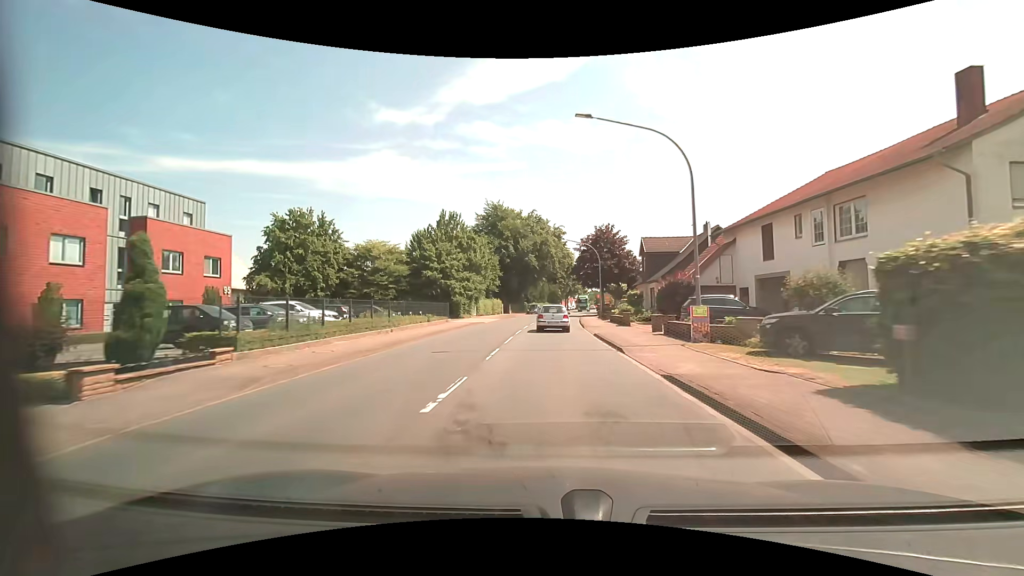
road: primary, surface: asphalt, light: Day
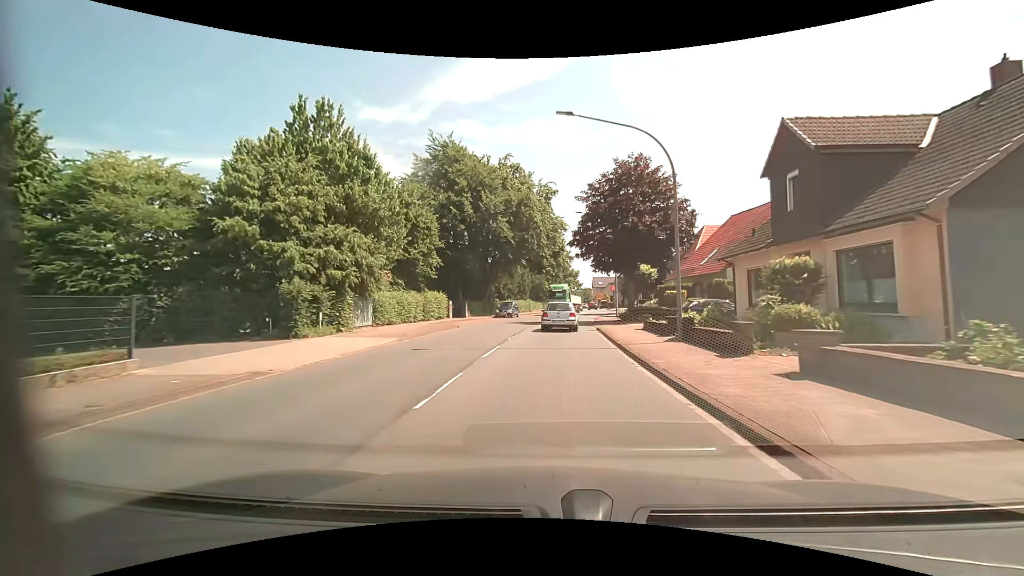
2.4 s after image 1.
(+0.4, +30.3) m; +2°
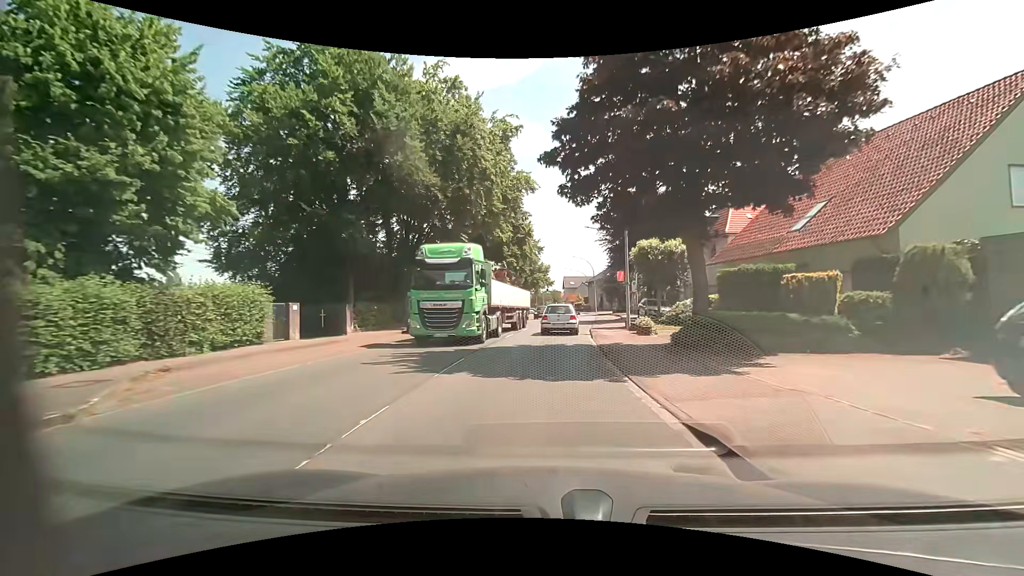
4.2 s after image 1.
(+0.7, +21.2) m; +4°
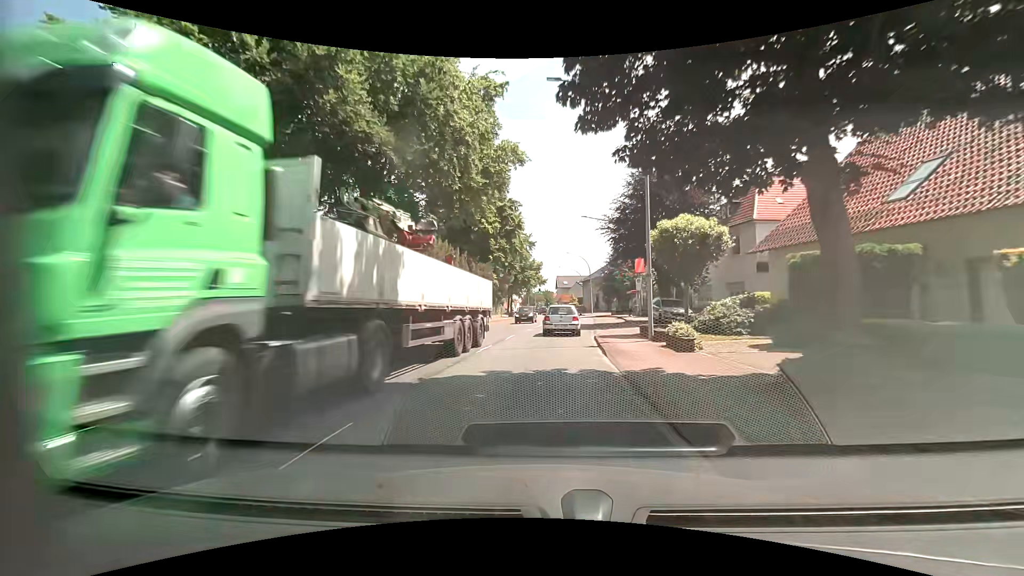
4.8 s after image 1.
(0.0, +6.9) m; +1°
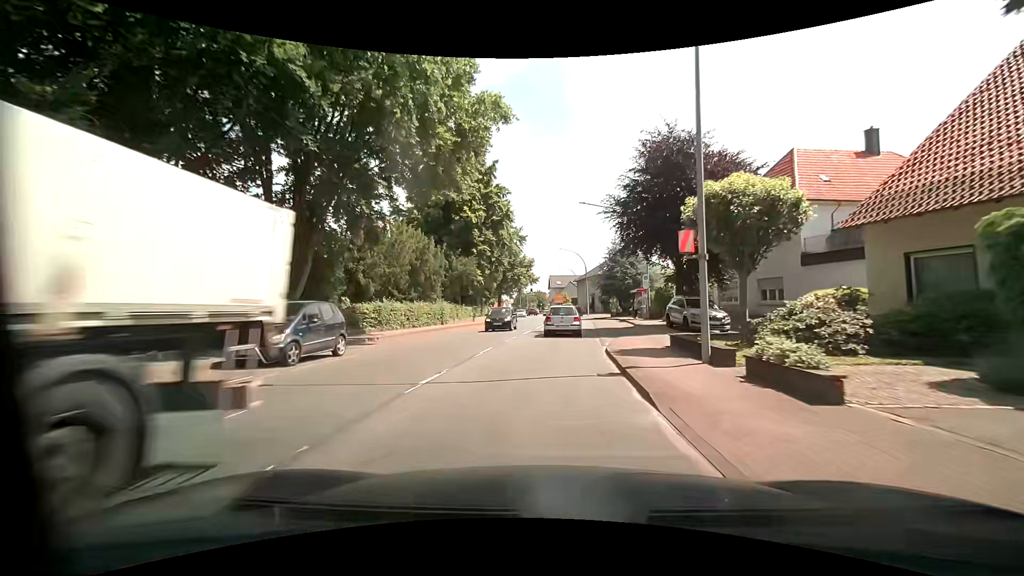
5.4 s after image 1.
(0.0, +6.8) m; 0°
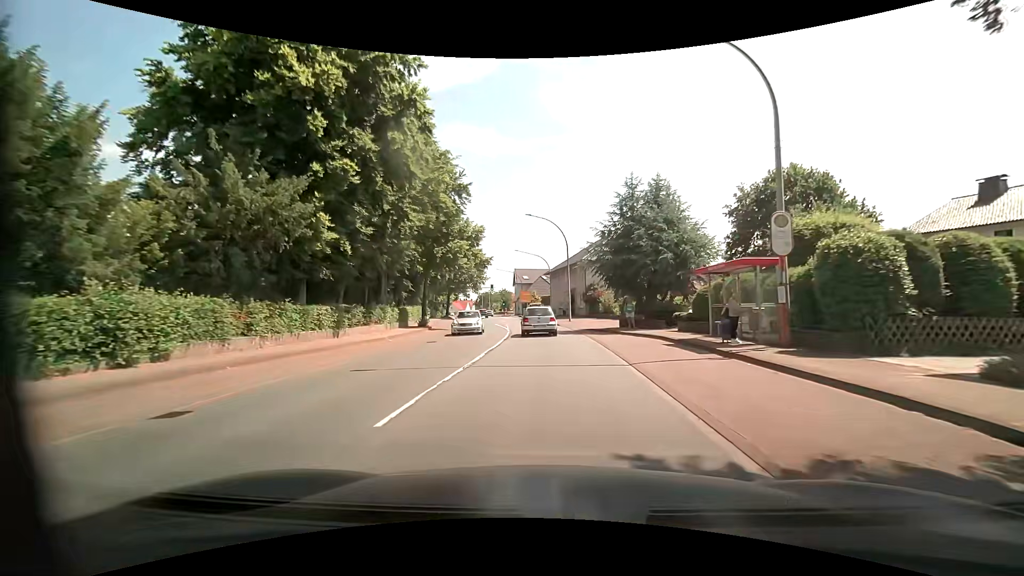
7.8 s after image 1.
(+1.0, +27.0) m; +4°
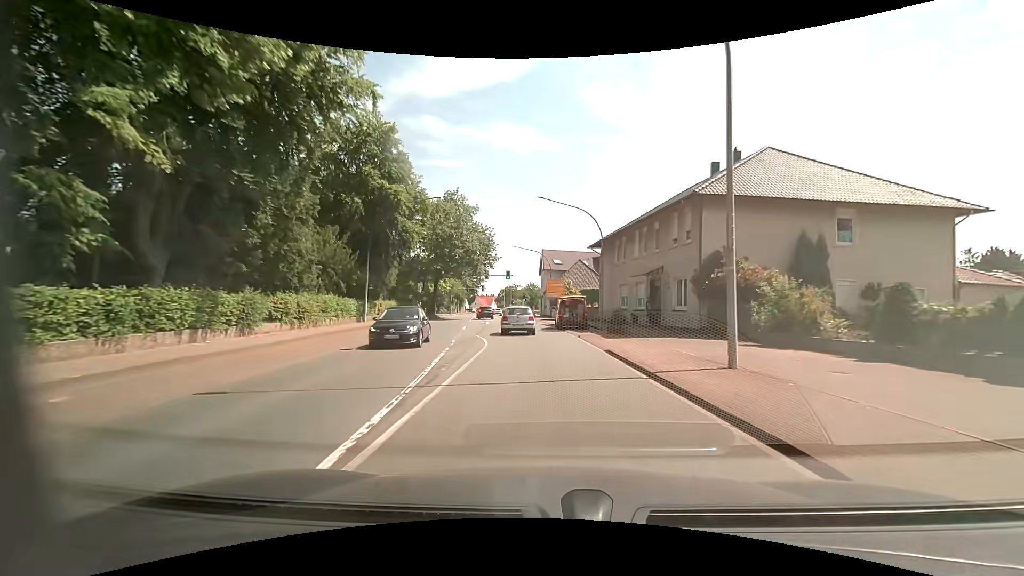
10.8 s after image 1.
(-0.8, +34.4) m; -4°
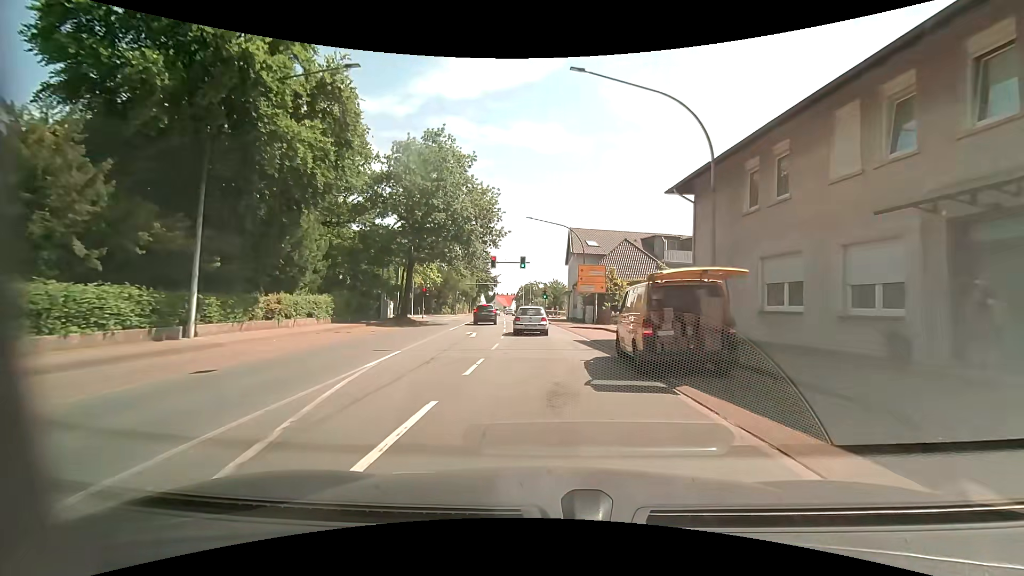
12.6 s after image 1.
(-0.5, +21.1) m; -2°
(0, +10) (-1, +20) (-1, +30) (-2, +40) (-3, +50) (-4, +60) (-5, +70) (-5, +80) (-6, +90) (-7, +100) m
